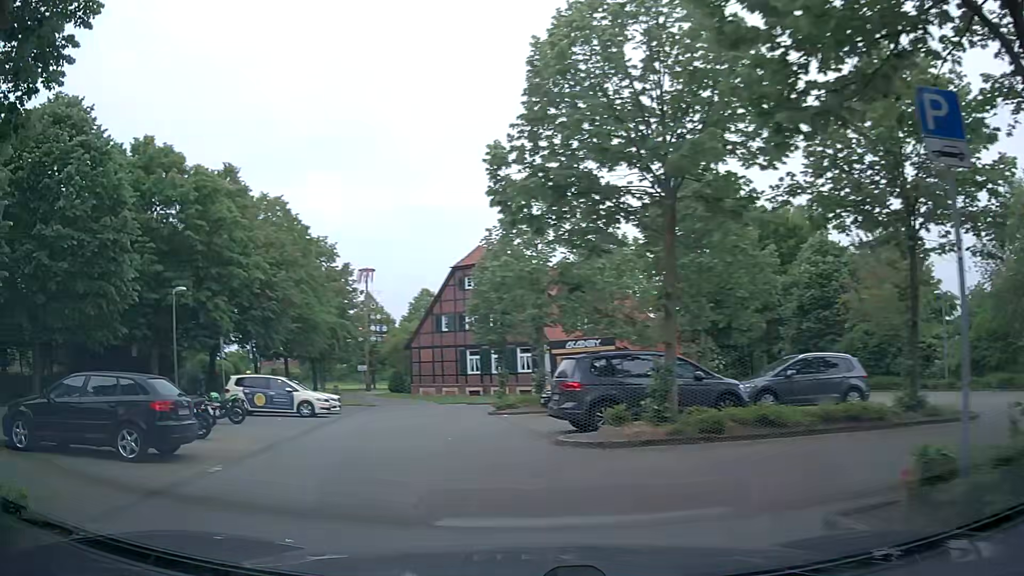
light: Day
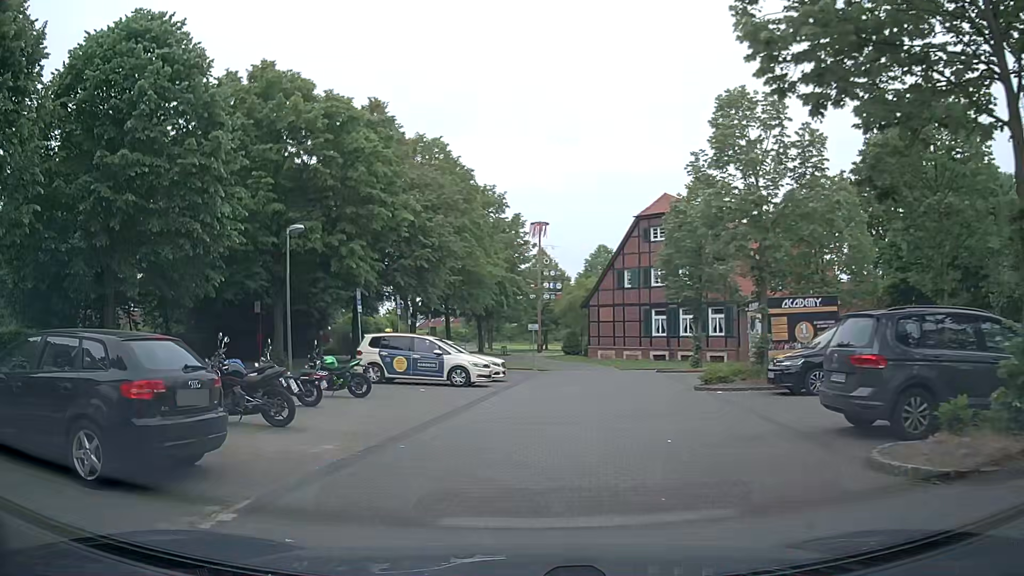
(-0.7, +5.4) m; -14°
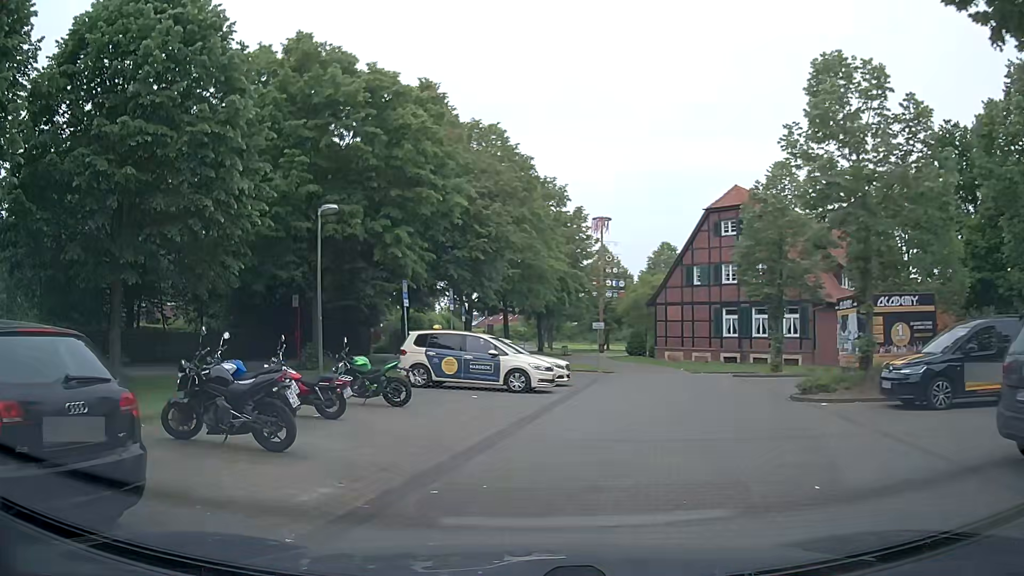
(-0.1, +2.8) m; -5°
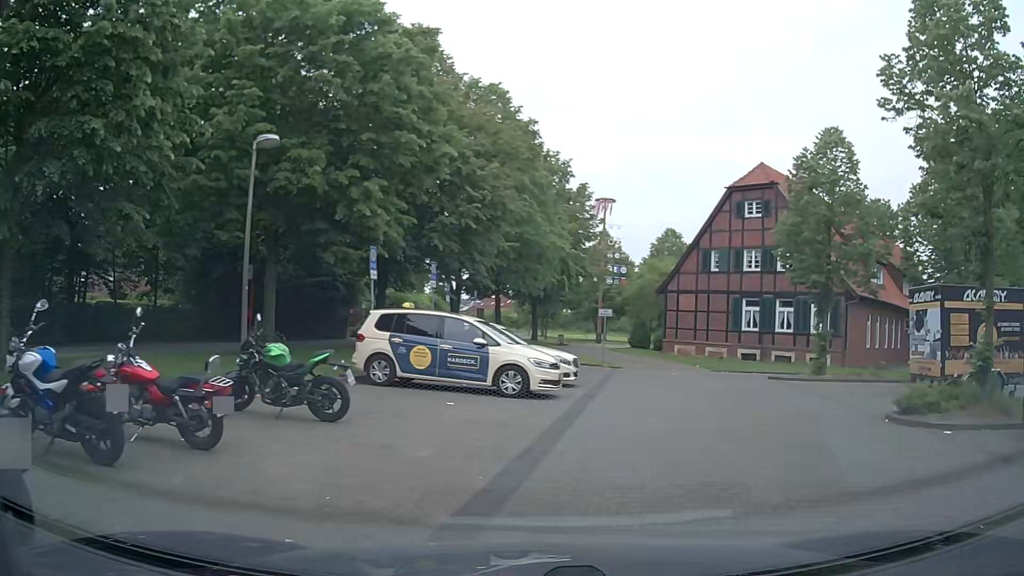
(-0.2, +4.8) m; +2°
